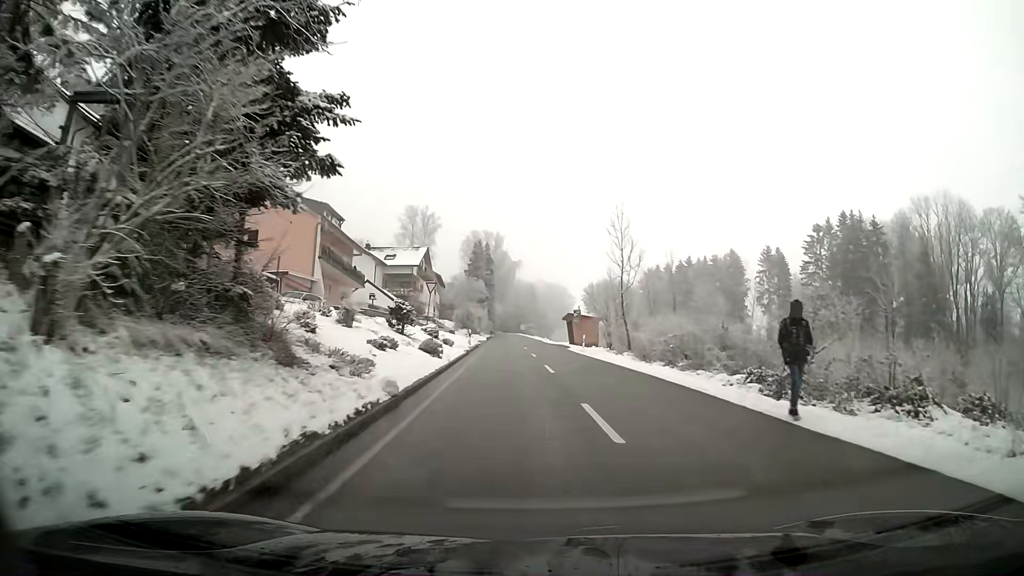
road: tertiary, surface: asphalt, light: Day
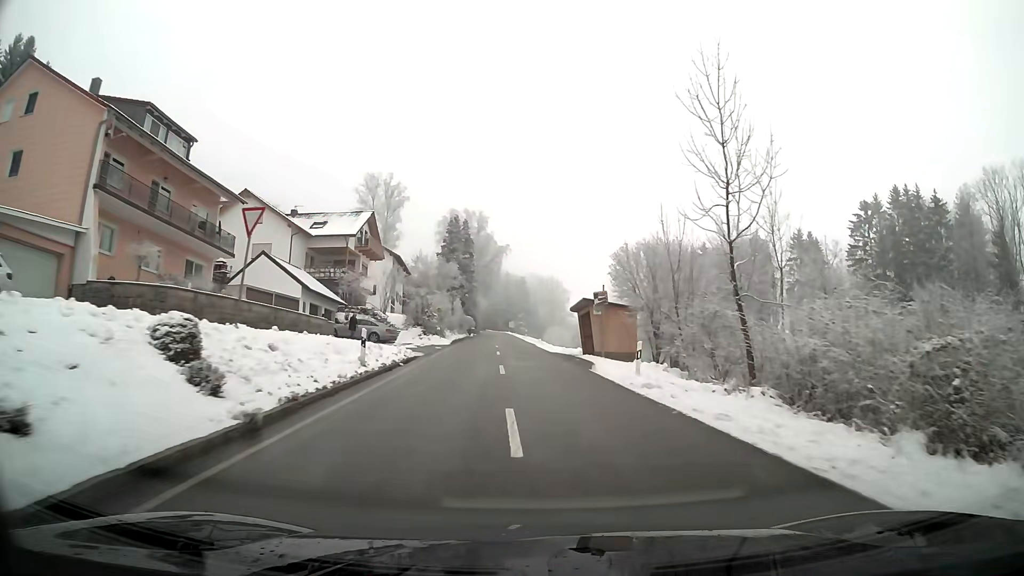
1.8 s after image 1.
(+0.1, +25.9) m; 0°
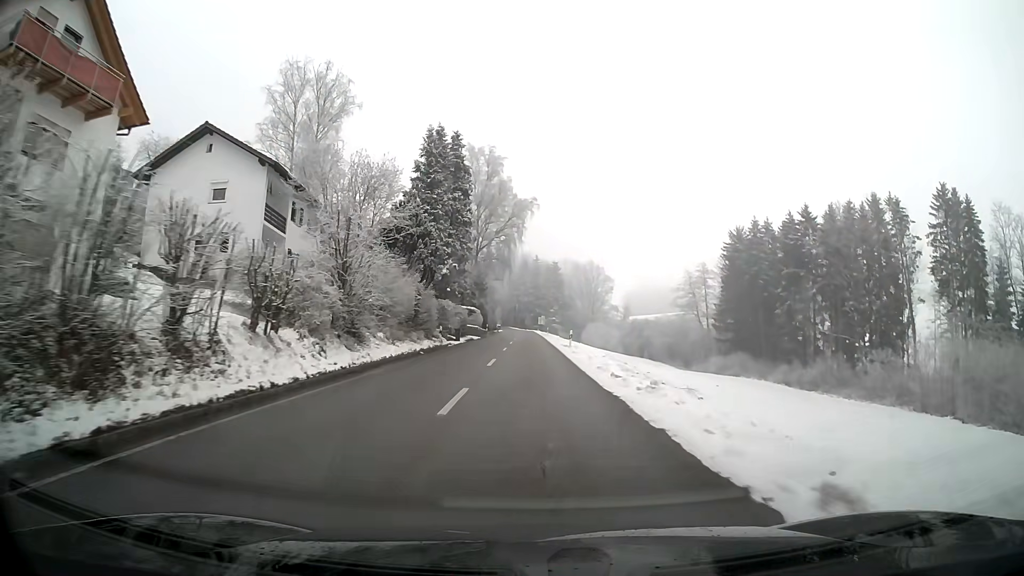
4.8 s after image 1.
(-1.1, +46.1) m; -2°
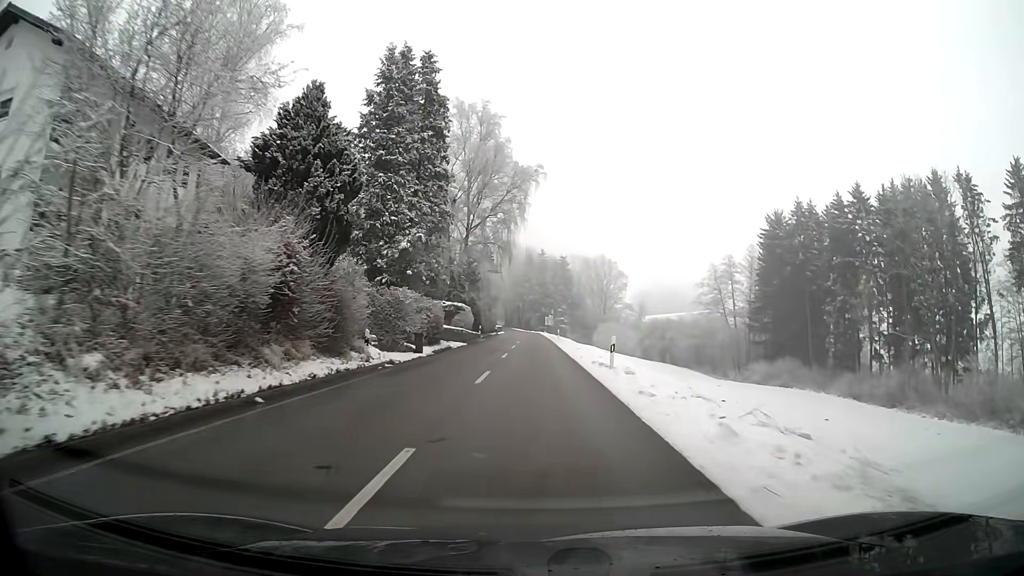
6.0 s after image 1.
(-0.1, +18.4) m; 0°
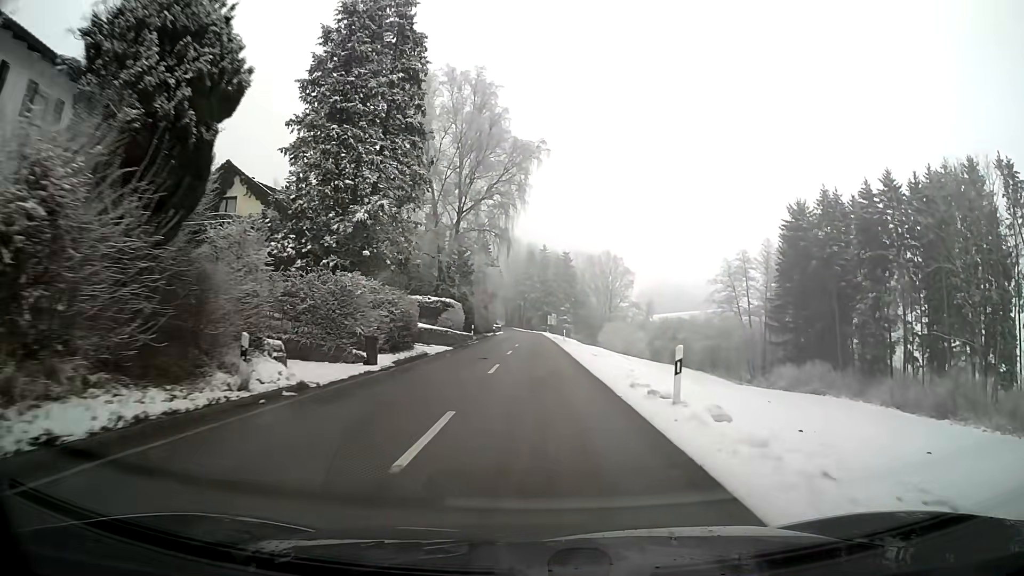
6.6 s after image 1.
(0.0, +9.2) m; 0°
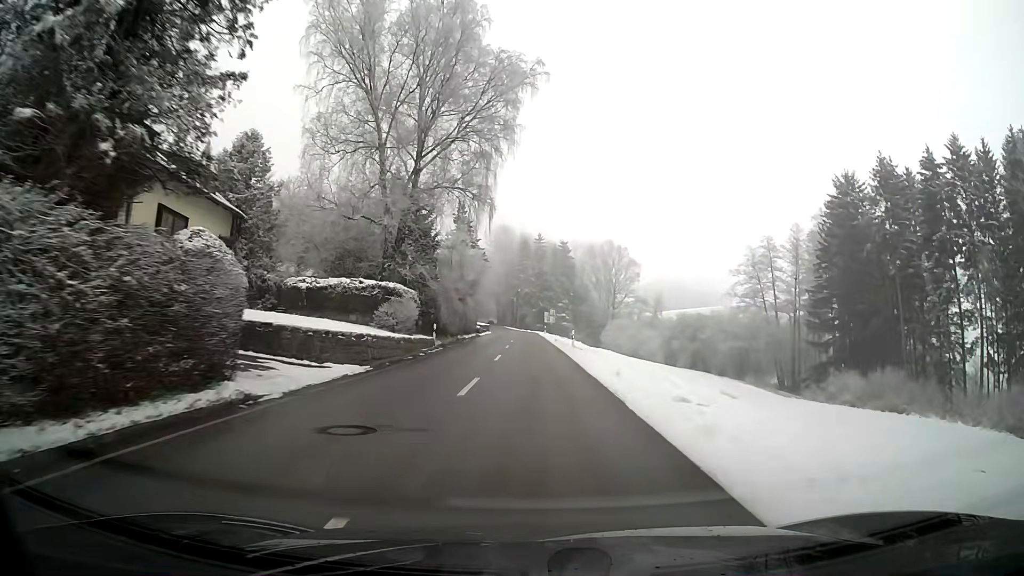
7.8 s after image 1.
(+0.1, +18.4) m; 0°
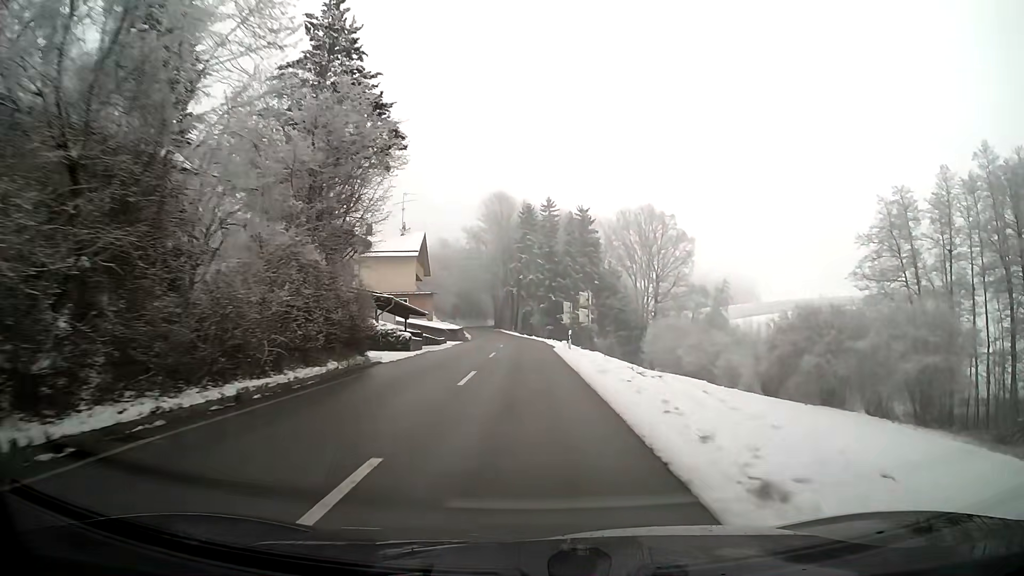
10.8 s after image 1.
(-0.1, +46.2) m; -1°
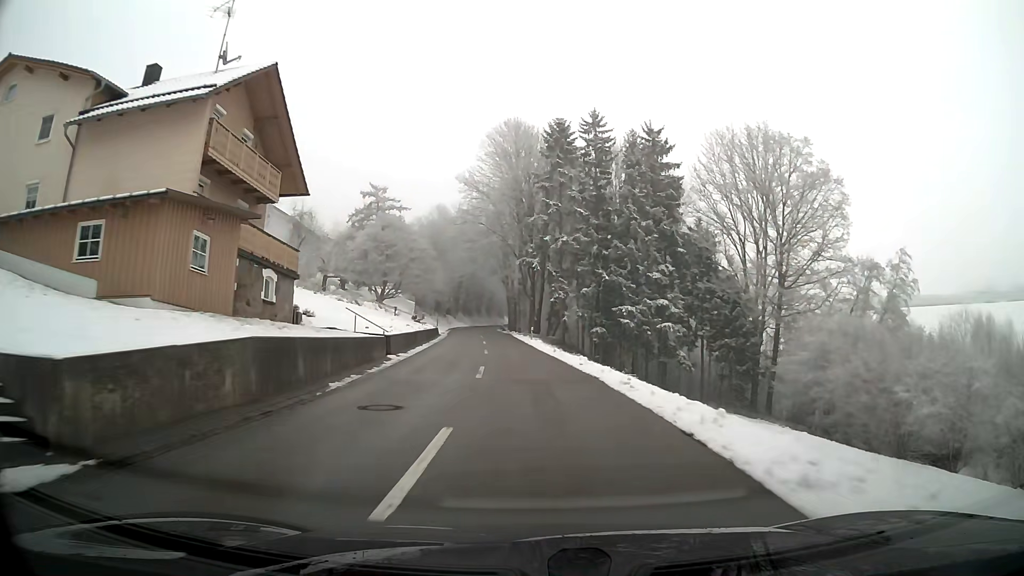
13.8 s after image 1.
(-0.9, +46.4) m; -2°
